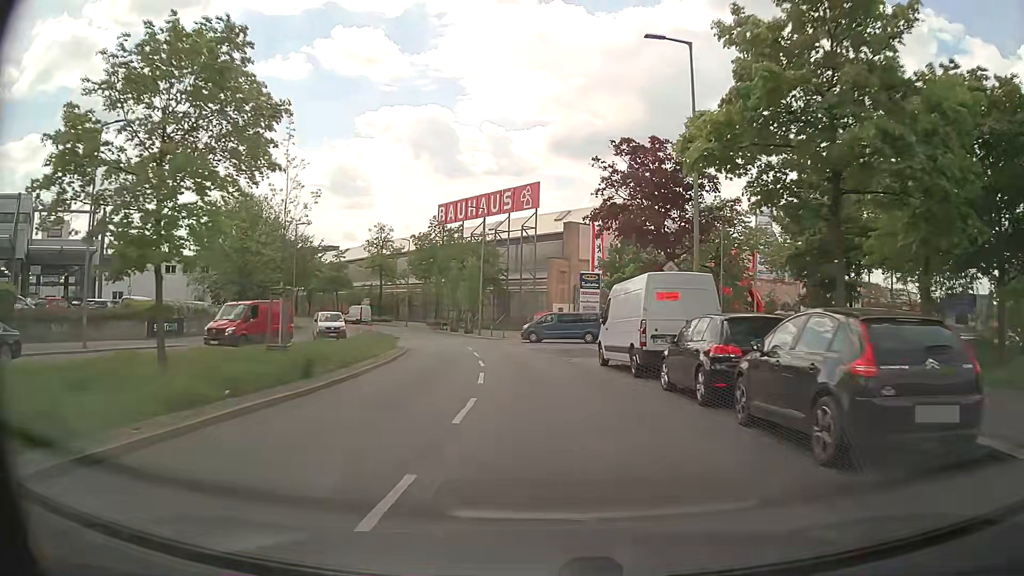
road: tertiary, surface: asphalt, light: Day
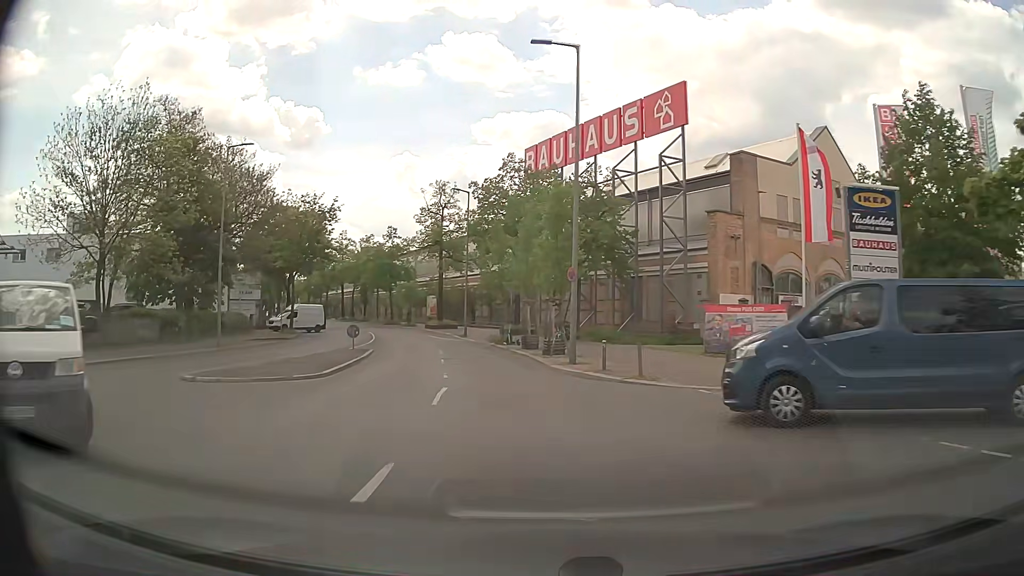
(-2.1, +34.5) m; -10°
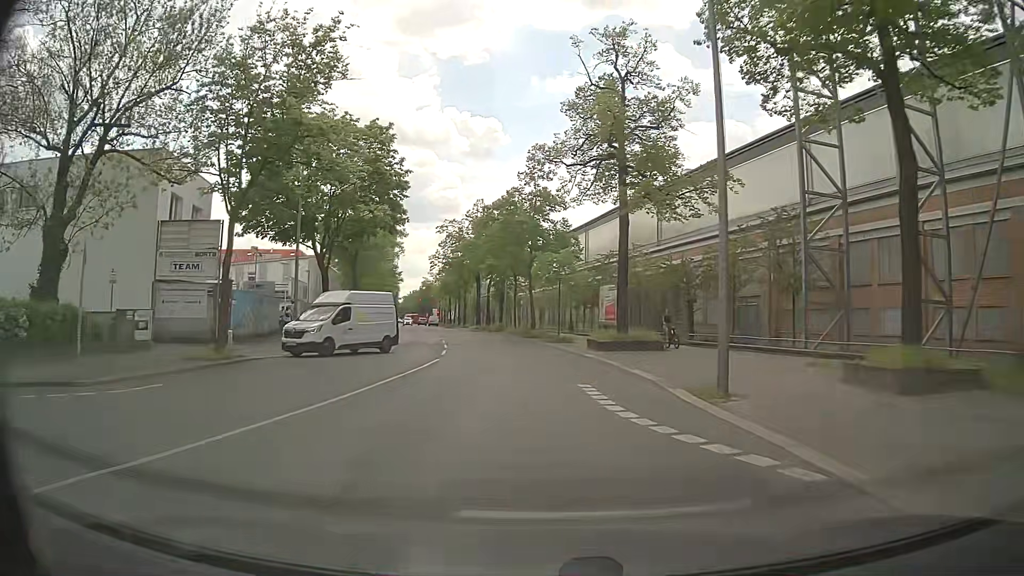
(-5.0, +36.8) m; -15°
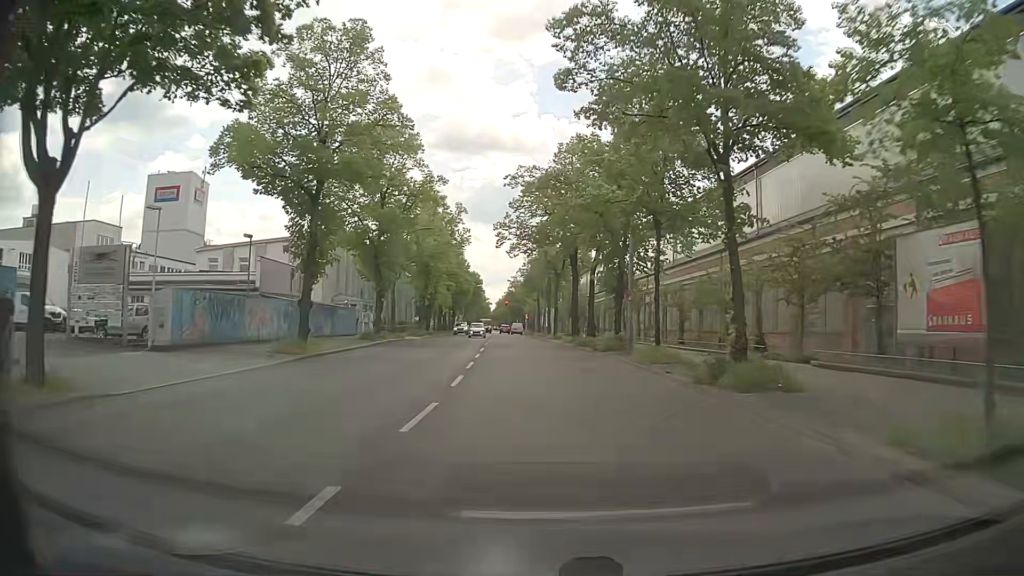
(-2.3, +29.9) m; -9°
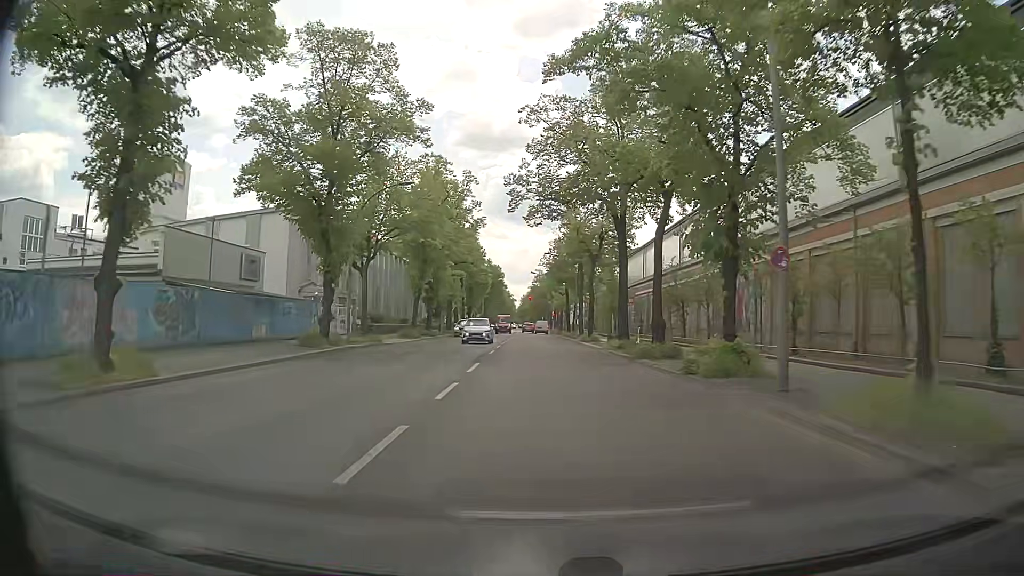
(-0.2, +14.8) m; -3°
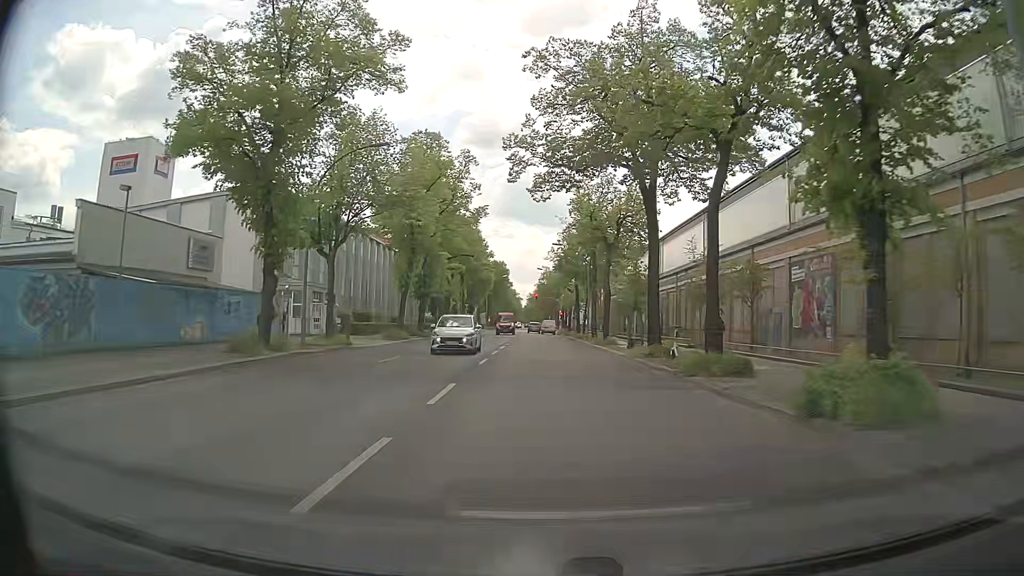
(0.0, +6.9) m; 0°
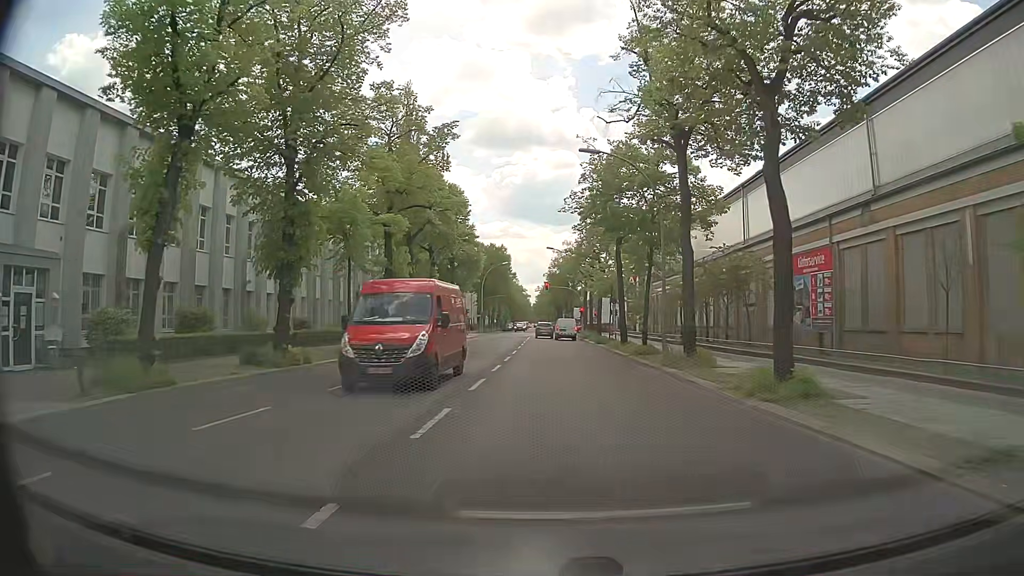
(-0.2, +29.6) m; -1°
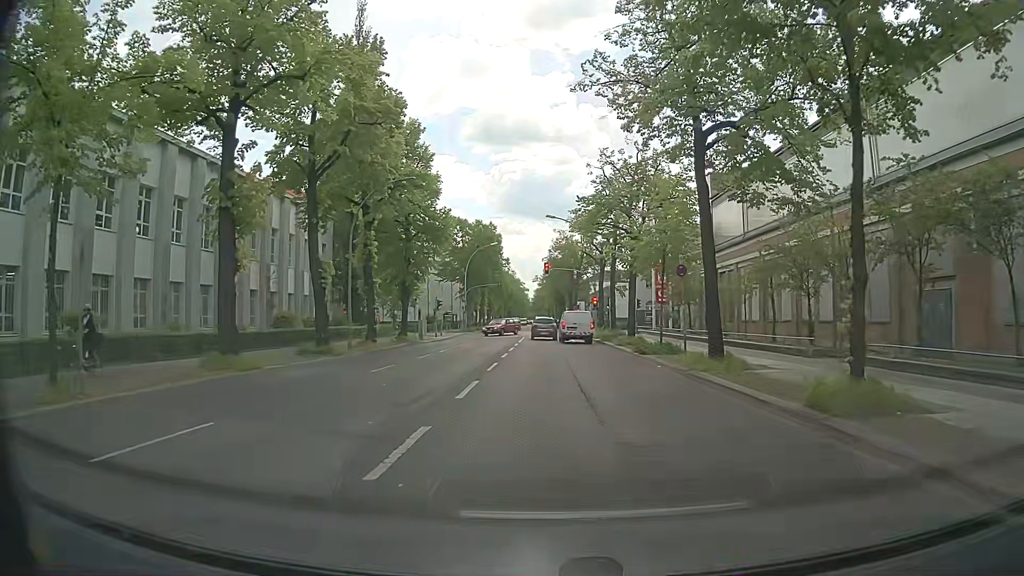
(+0.1, +20.3) m; +1°
(0, +10) (0, +20) (0, +30) (-1, +40) (-1, +50) (-1, +60) (-1, +70) (0, +80) (0, +90) (0, +100) m
